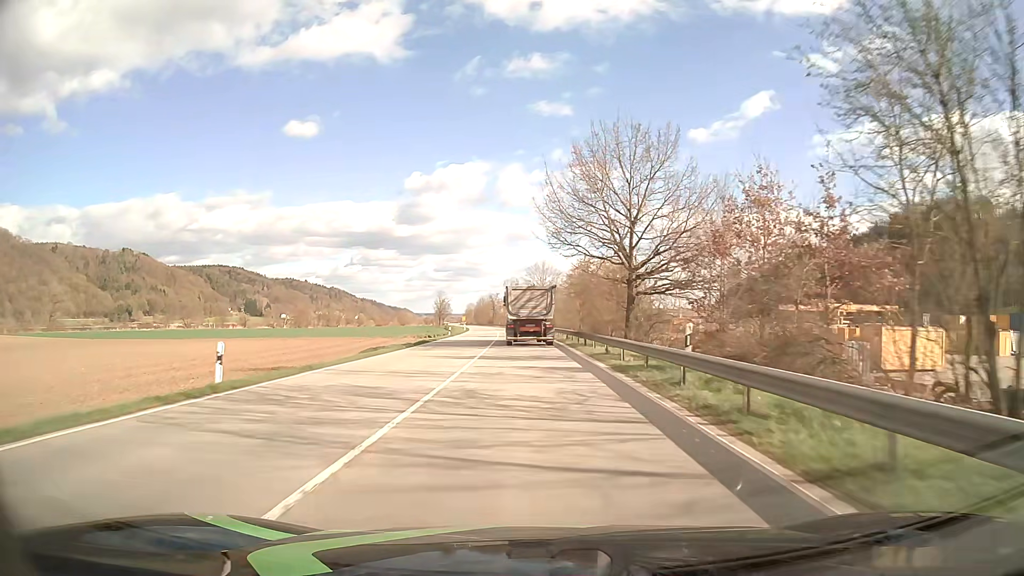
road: primary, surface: asphalt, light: Day
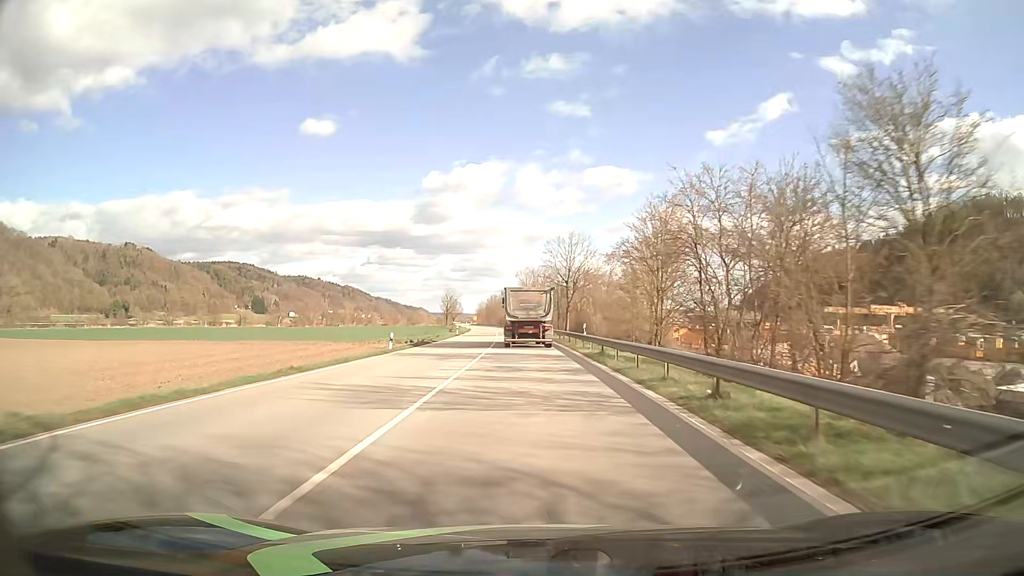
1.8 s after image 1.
(-0.4, +34.4) m; -2°
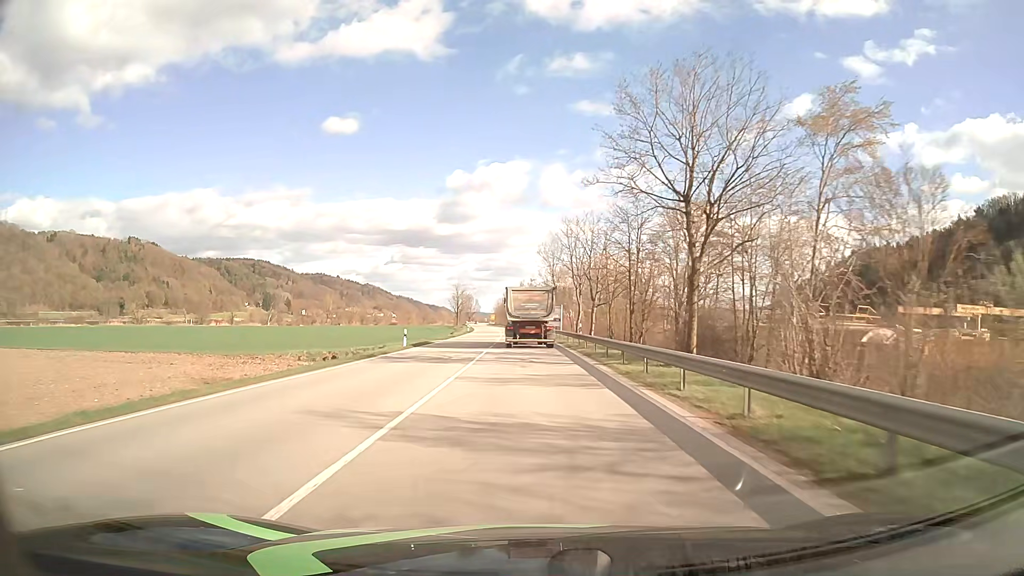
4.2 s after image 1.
(-0.7, +45.9) m; -2°
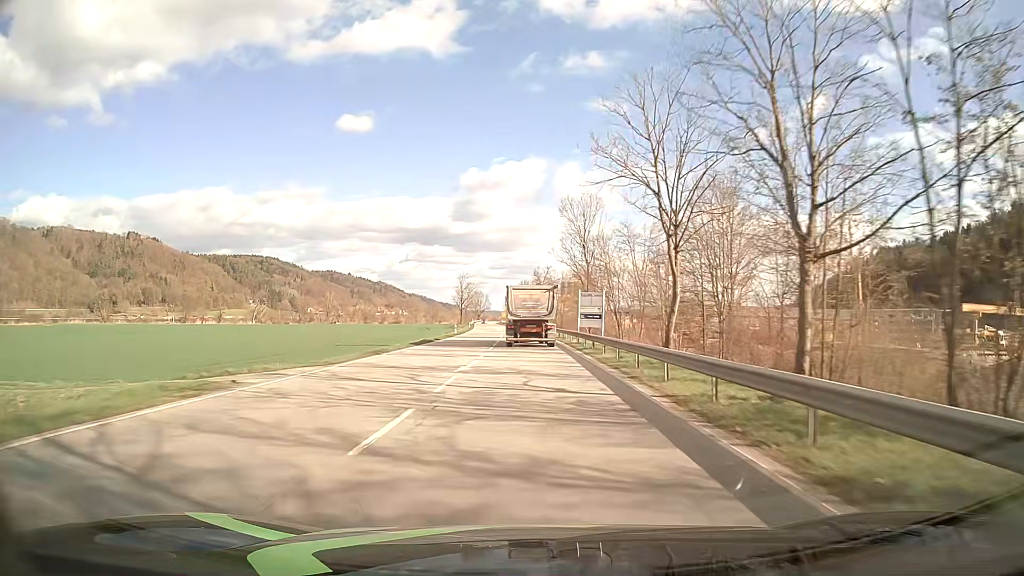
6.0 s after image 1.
(-0.4, +34.4) m; -1°
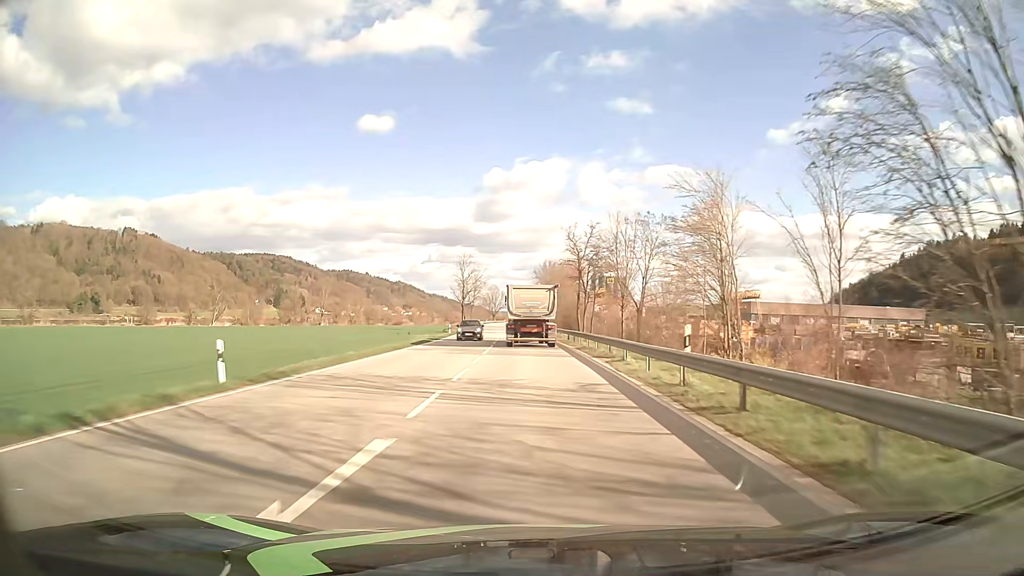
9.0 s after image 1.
(-0.9, +57.4) m; -2°
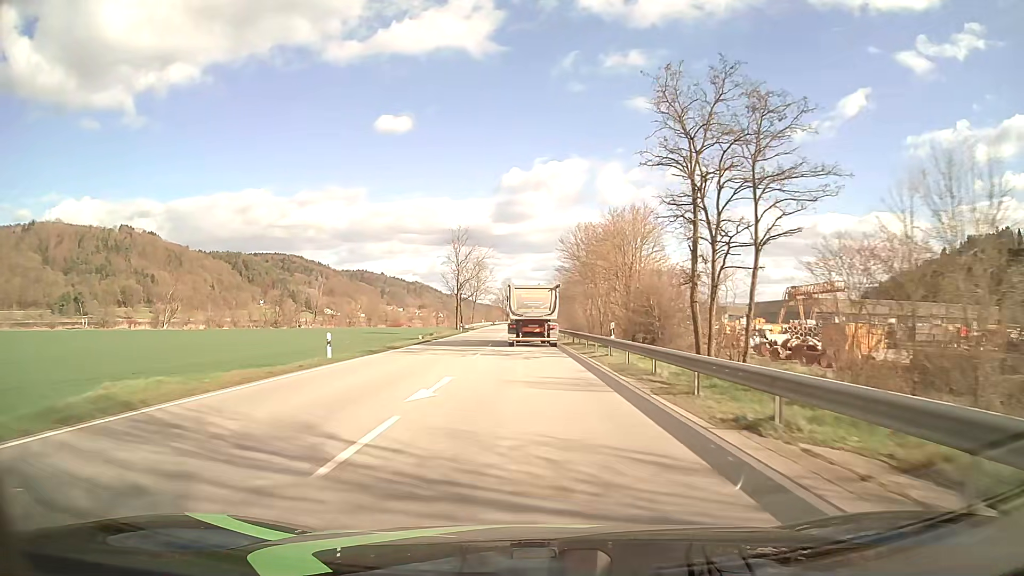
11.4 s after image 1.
(-0.6, +45.9) m; -2°
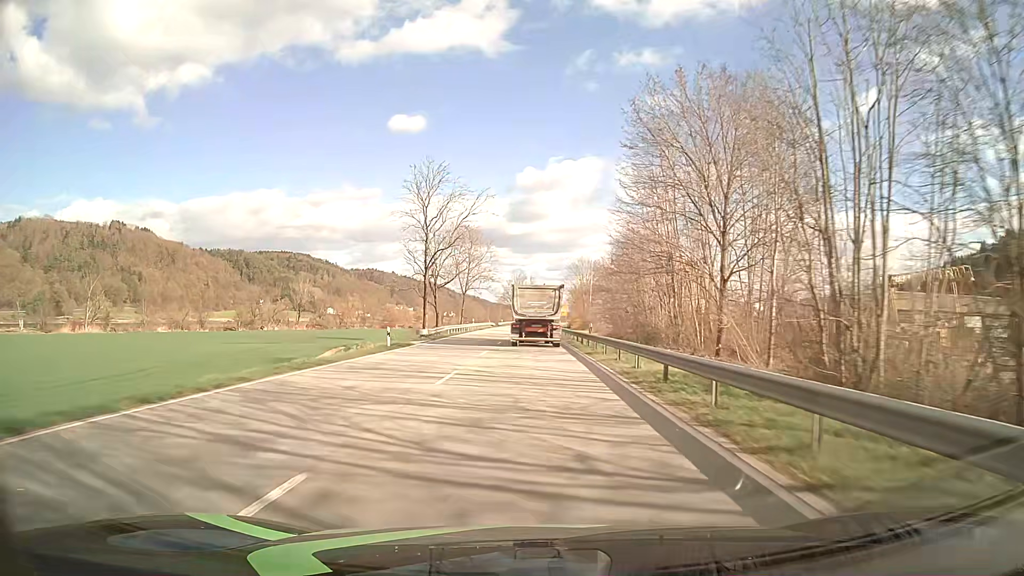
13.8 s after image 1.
(-0.6, +45.7) m; -1°
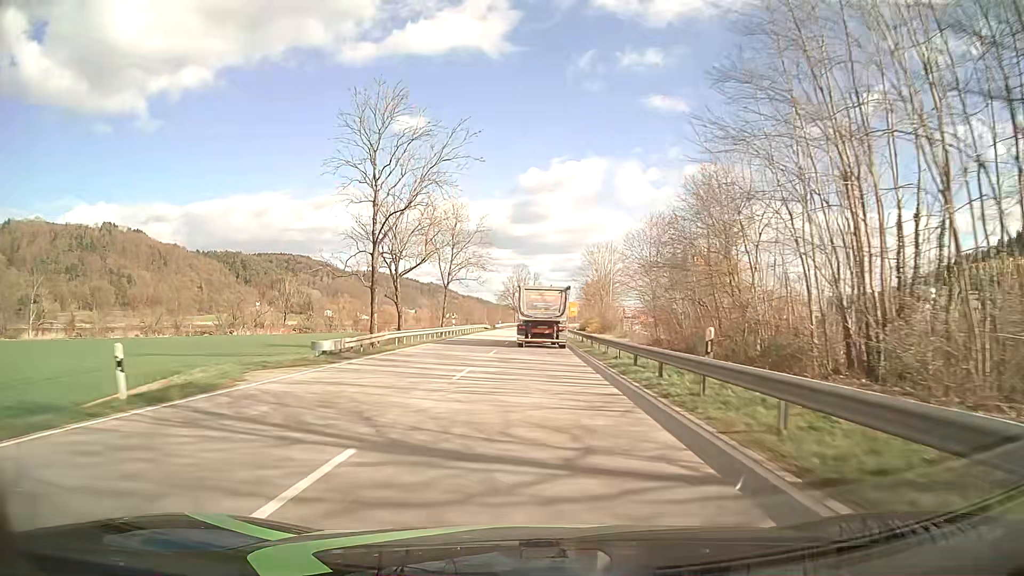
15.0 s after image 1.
(0.0, +22.9) m; 0°
(0, +10) (0, +20) (0, +30) (0, +40) (0, +50) (0, +60) (+1, +70) (+1, +80) (+1, +90) (+1, +100) m
